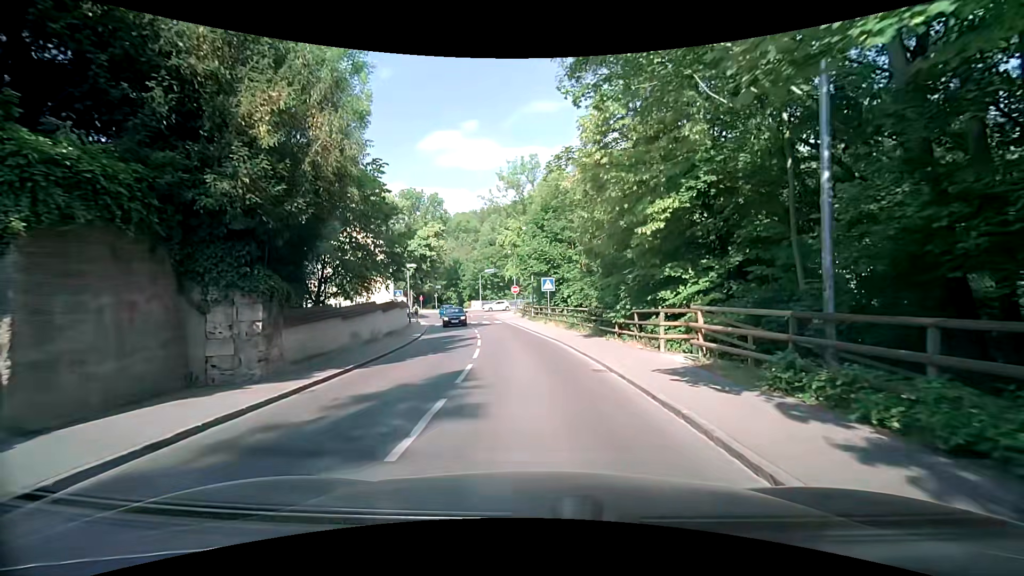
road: residential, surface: asphalt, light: Day
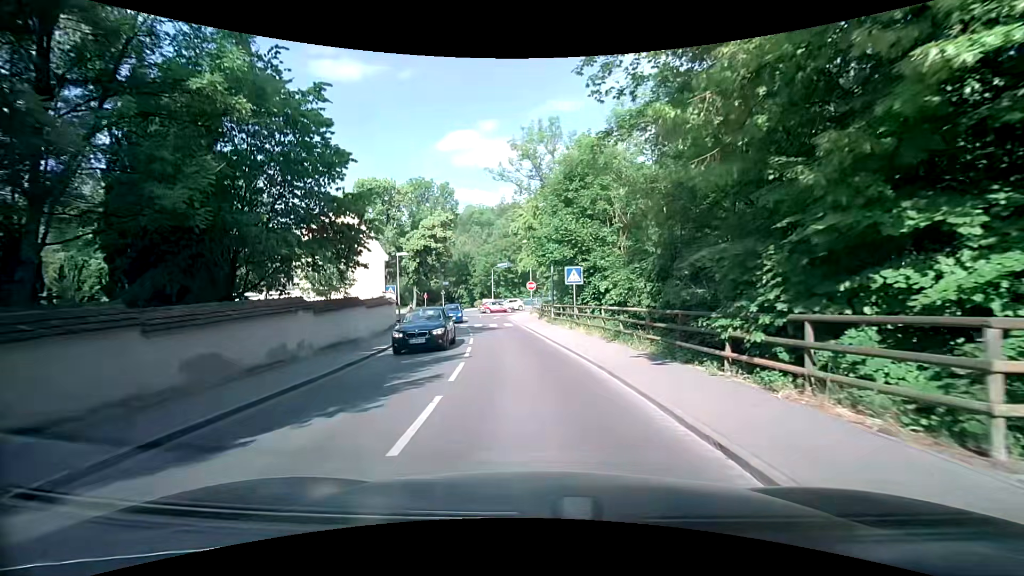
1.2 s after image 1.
(0.0, +9.1) m; 0°
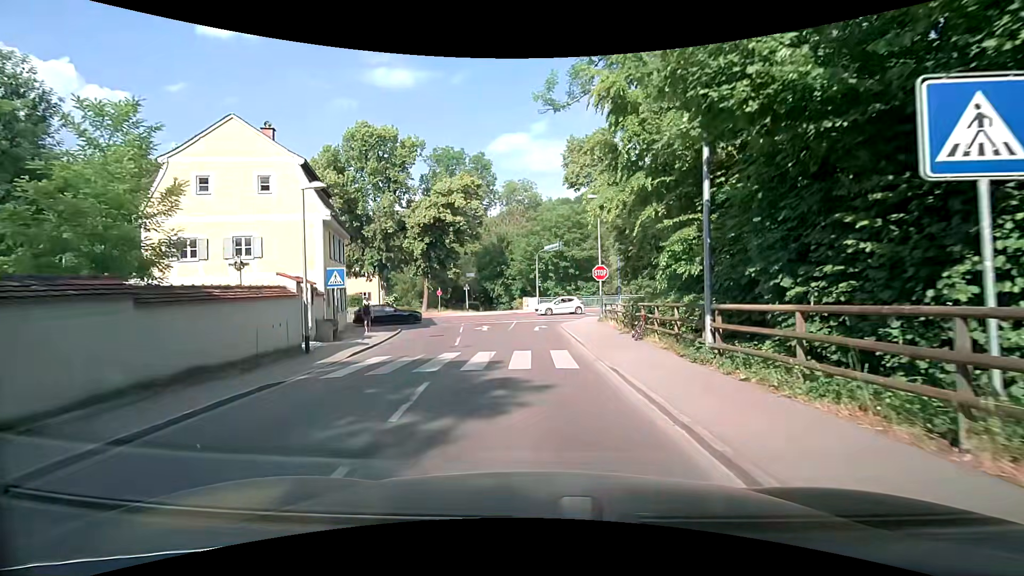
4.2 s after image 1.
(-1.6, +21.5) m; -7°
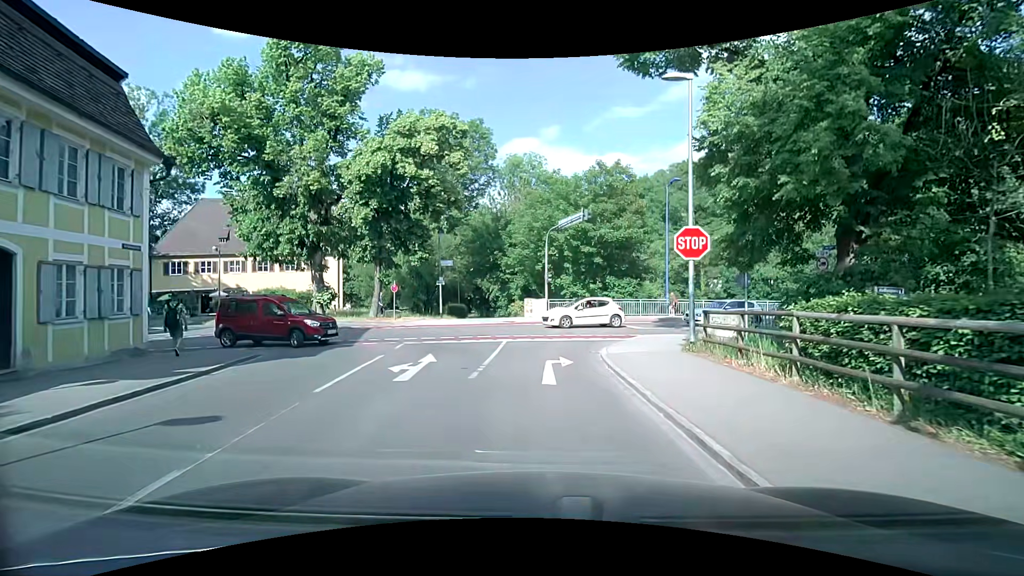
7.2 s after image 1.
(0.0, +16.4) m; 0°
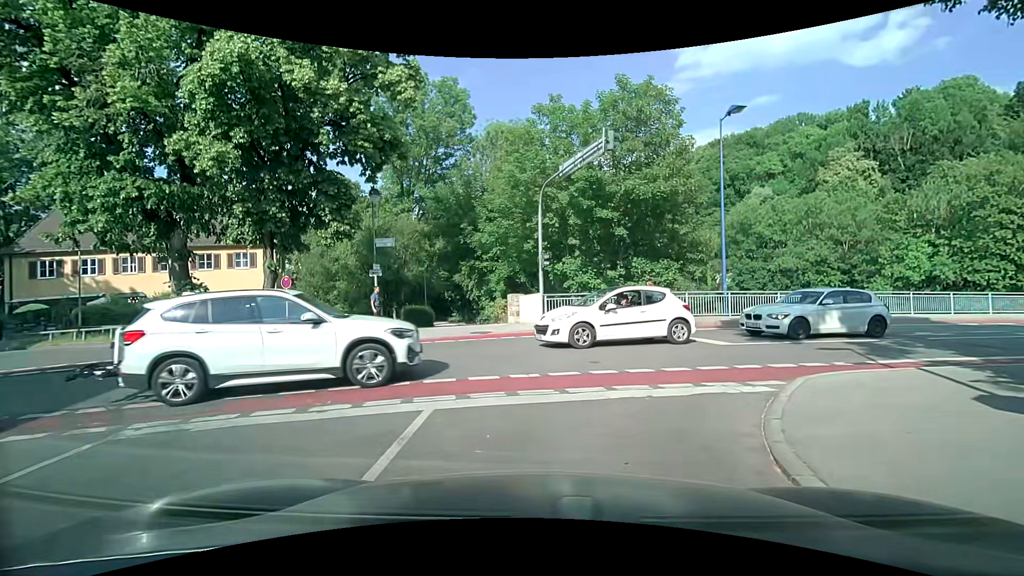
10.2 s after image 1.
(0.0, +11.8) m; 0°
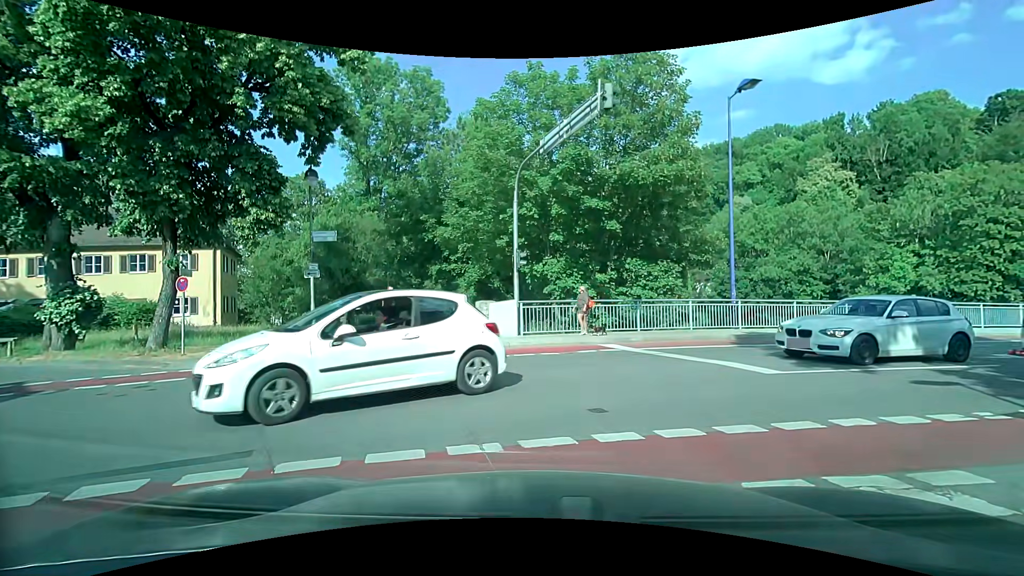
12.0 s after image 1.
(+0.1, +3.7) m; 0°
